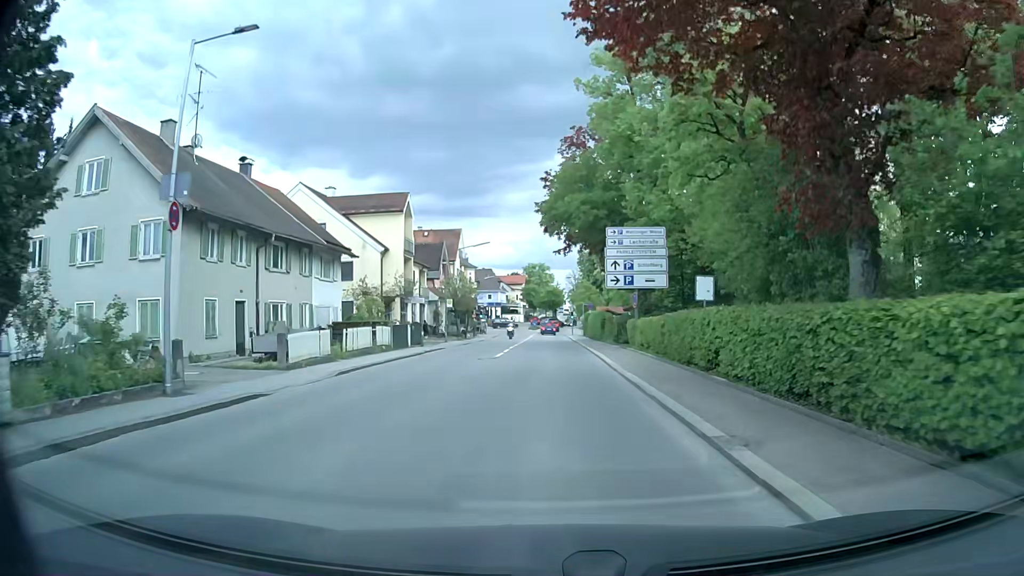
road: secondary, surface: asphalt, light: Day
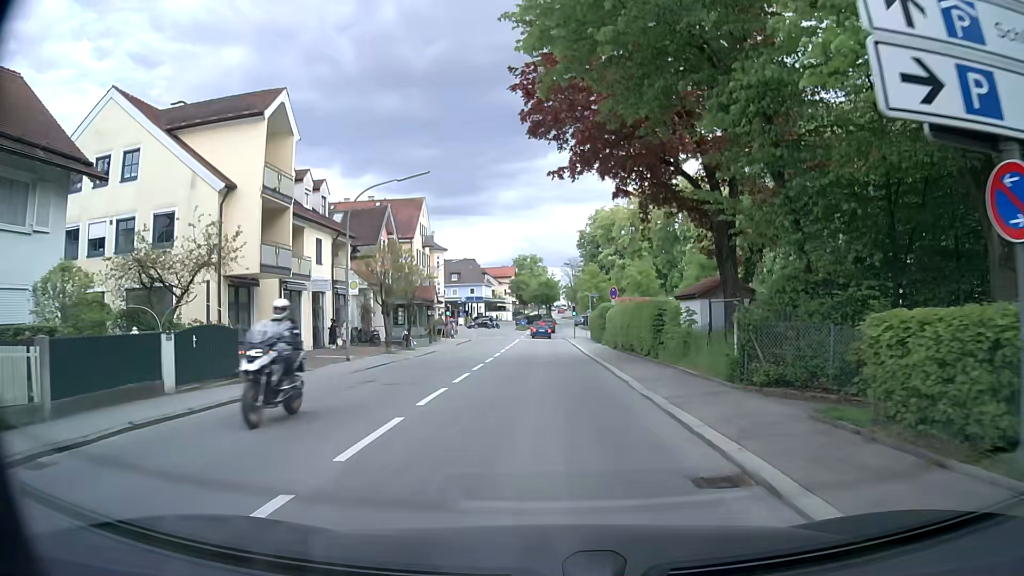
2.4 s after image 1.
(+0.1, +23.3) m; 0°
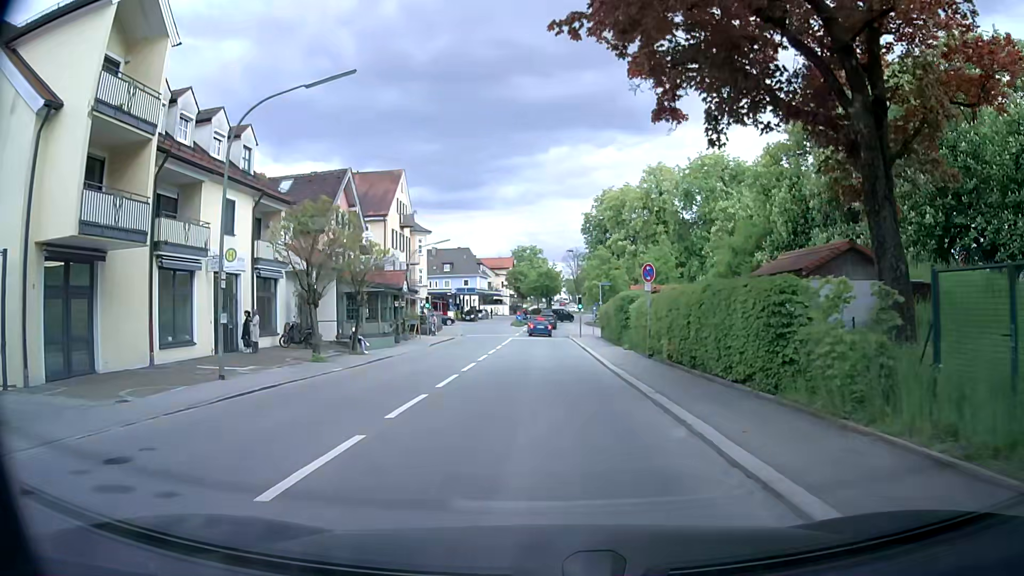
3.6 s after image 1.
(+0.1, +10.7) m; 0°
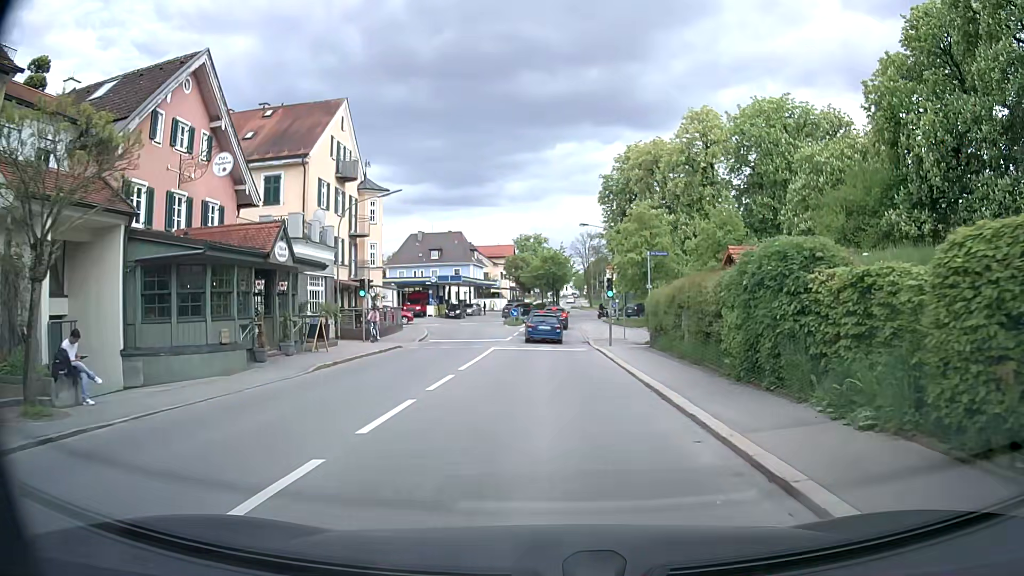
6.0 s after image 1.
(0.0, +19.3) m; -1°
